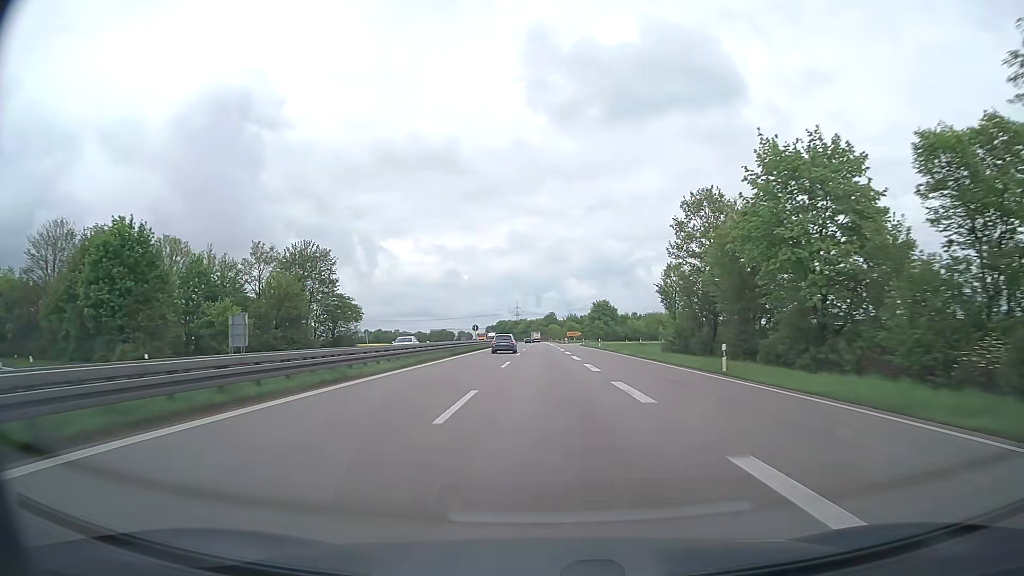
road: trunk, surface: asphalt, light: Day
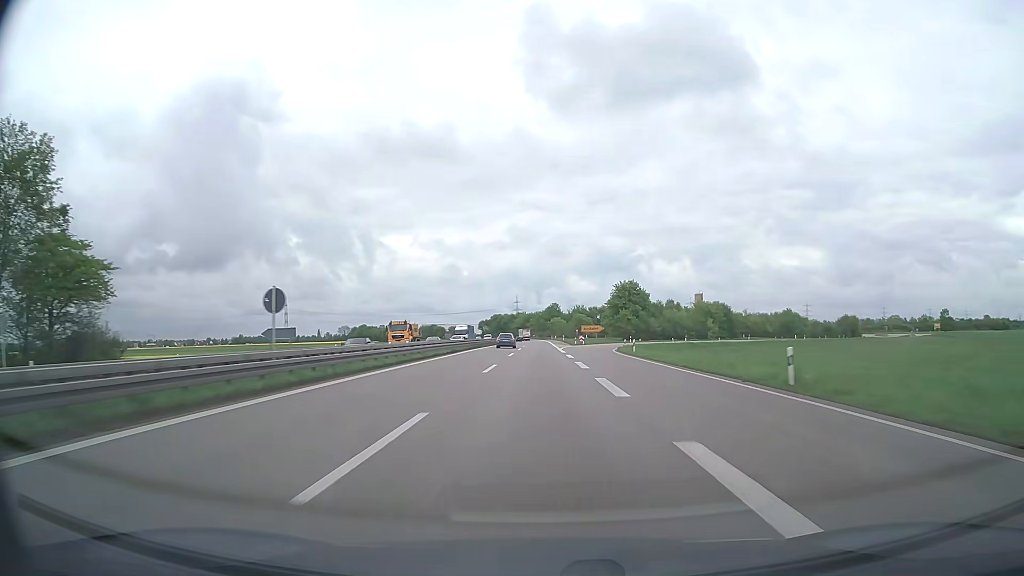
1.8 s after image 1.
(0.0, +58.9) m; 0°
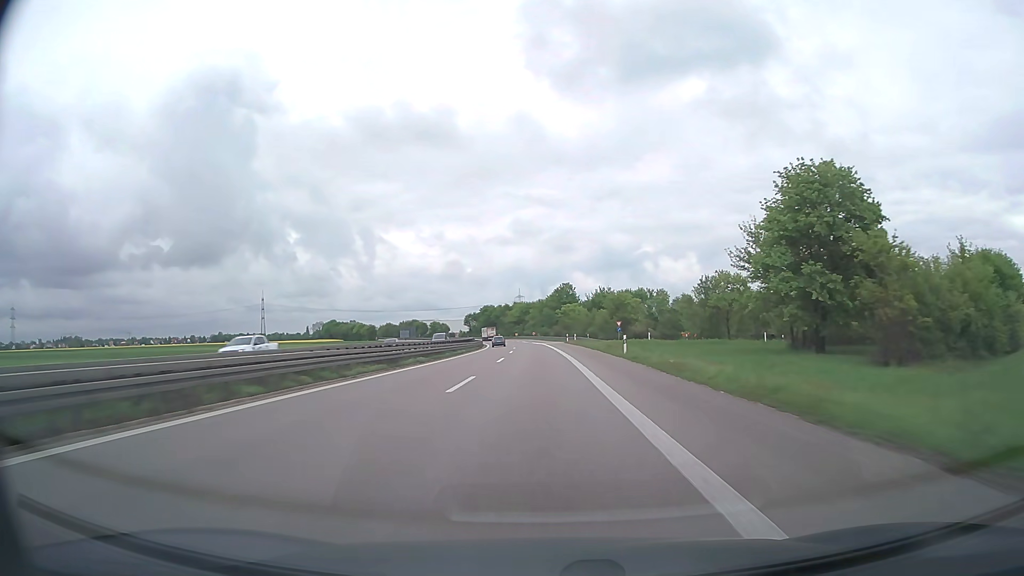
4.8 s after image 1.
(-0.2, +97.3) m; 0°
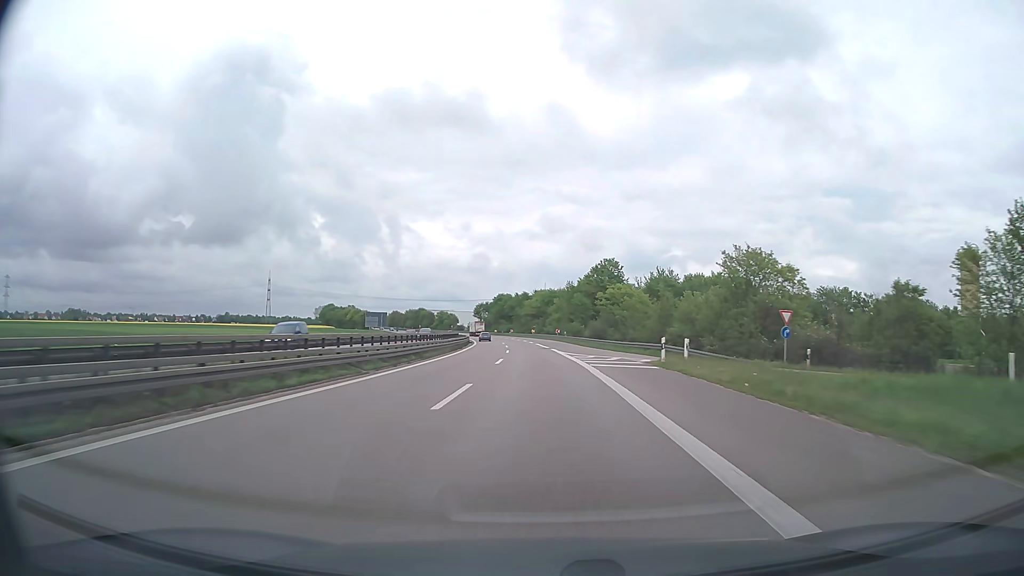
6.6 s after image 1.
(-0.8, +58.2) m; -2°
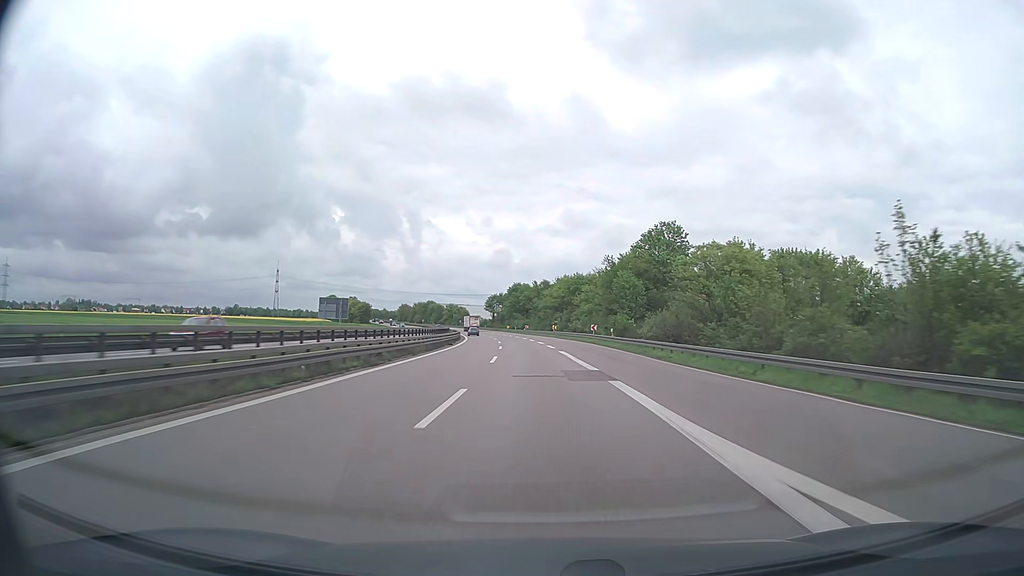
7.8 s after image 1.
(-0.6, +38.7) m; -2°
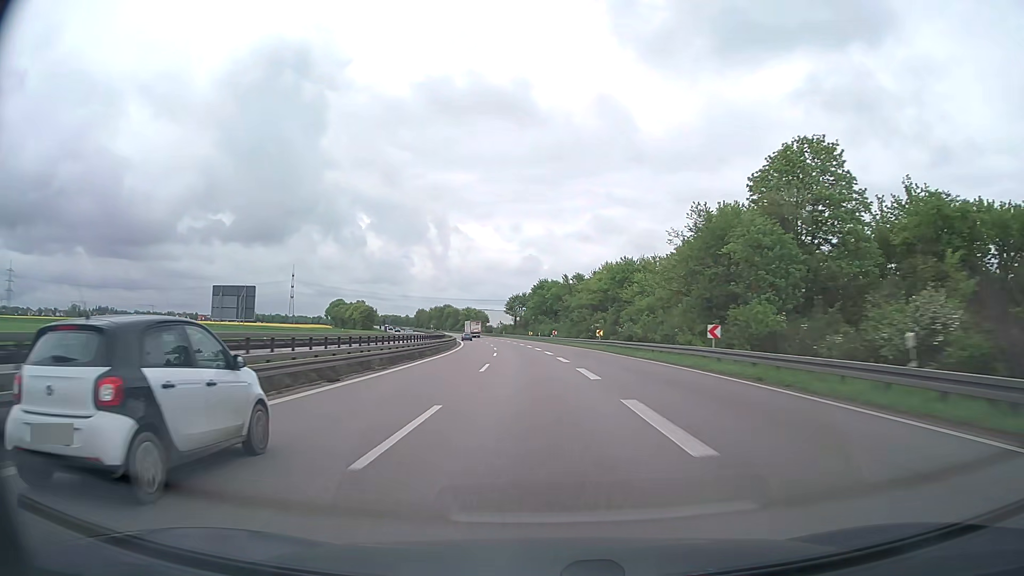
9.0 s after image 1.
(-0.8, +38.7) m; -3°
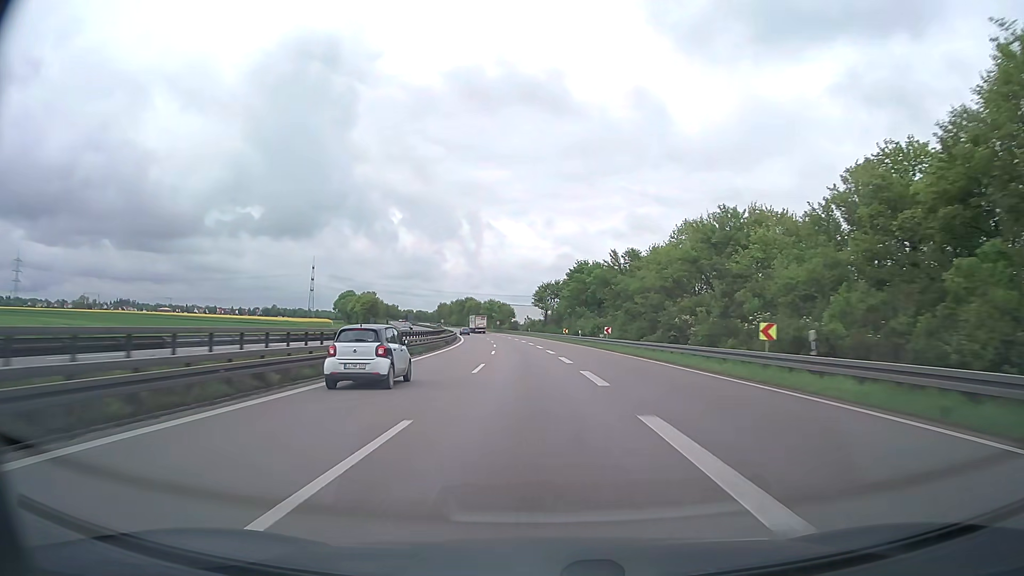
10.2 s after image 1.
(-0.9, +38.7) m; -3°
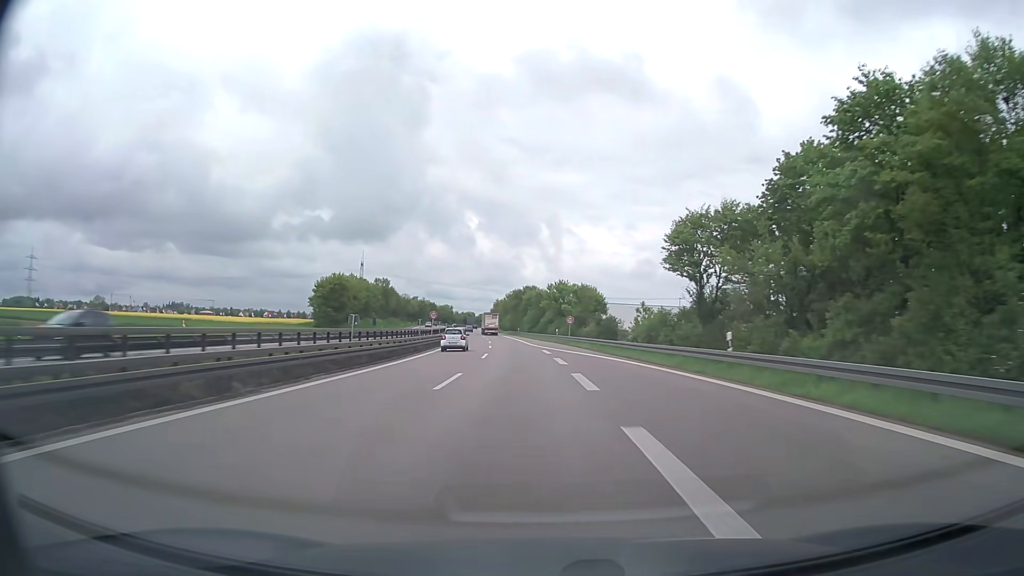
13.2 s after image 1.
(-5.7, +96.6) m; -7°
(0, +10) (0, +20) (-1, +30) (-1, +40) (-2, +50) (-3, +60) (-4, +70) (-5, +80) (-6, +90) (-7, +100) m
